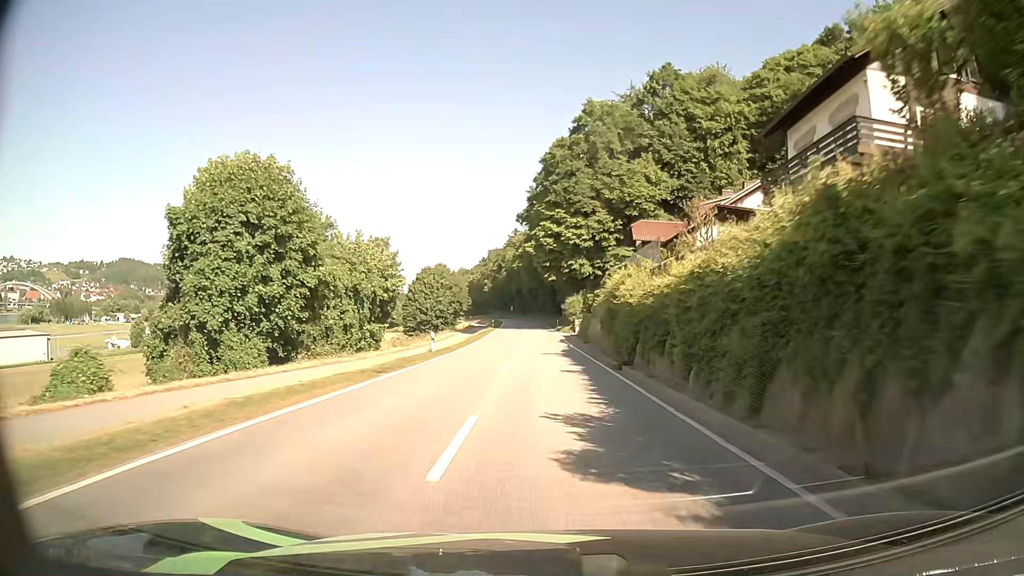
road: secondary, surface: asphalt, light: Day
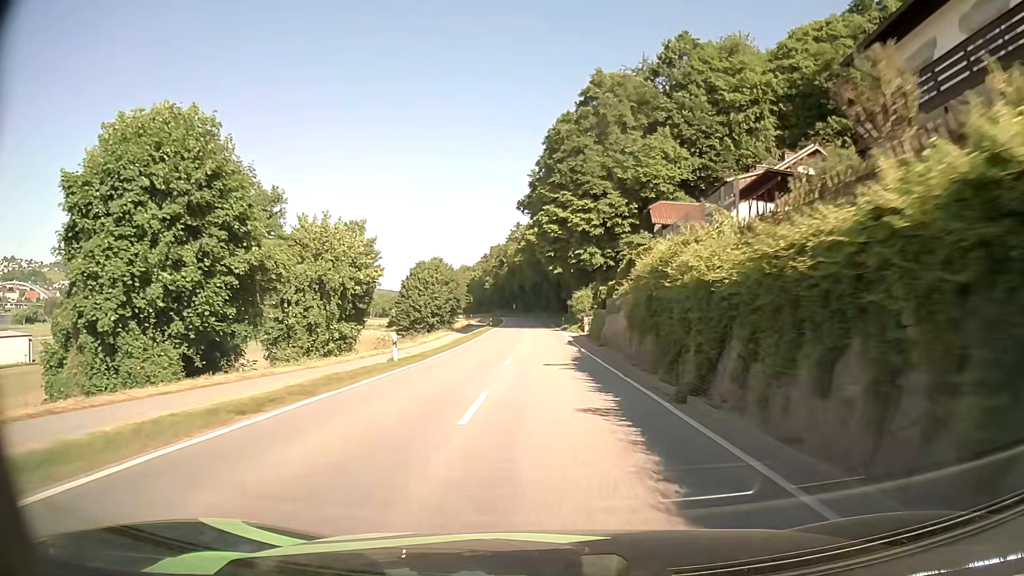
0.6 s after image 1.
(-0.1, +9.0) m; 0°
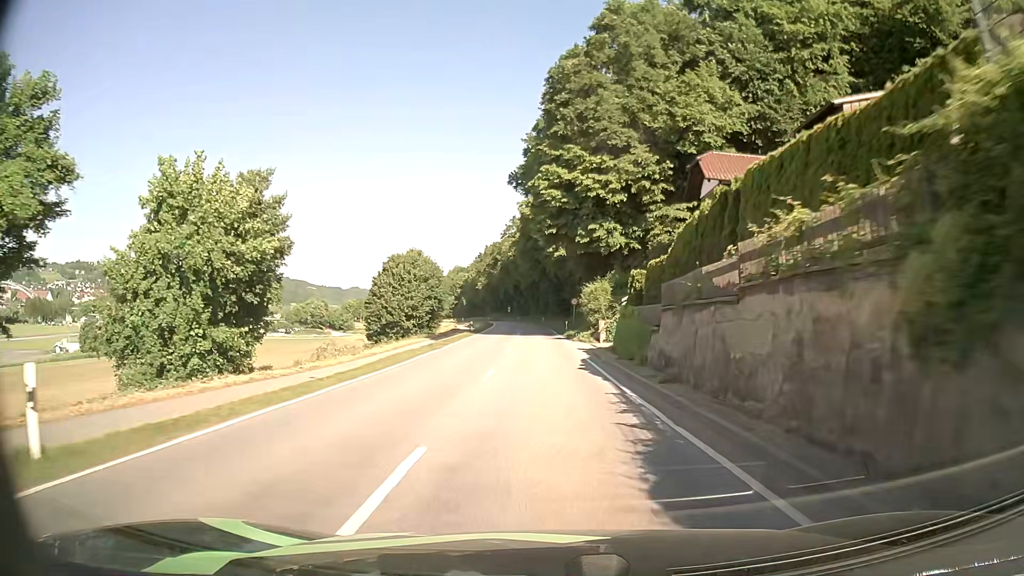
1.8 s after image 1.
(-0.1, +17.9) m; 0°
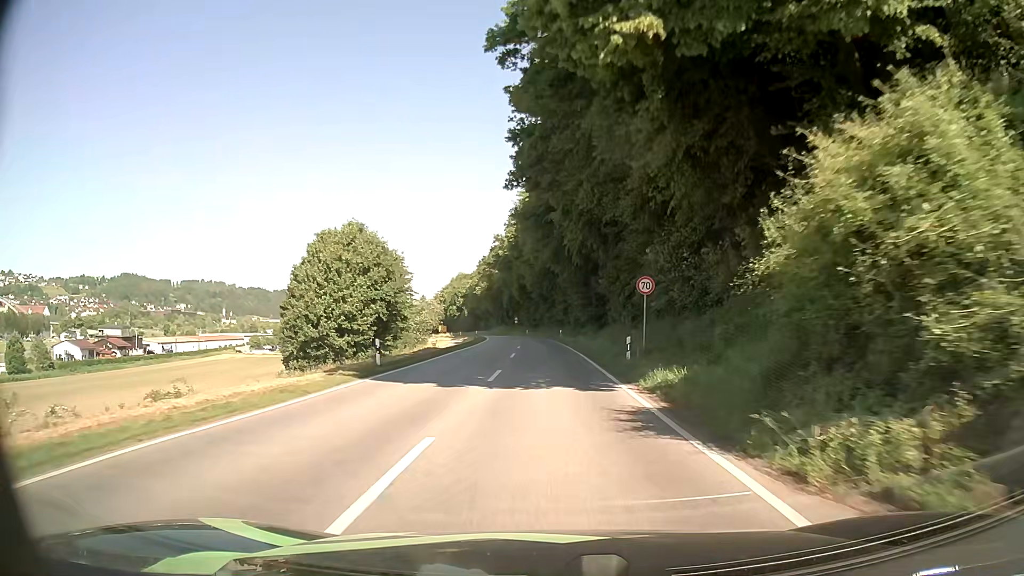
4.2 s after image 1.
(-0.3, +35.9) m; -1°
